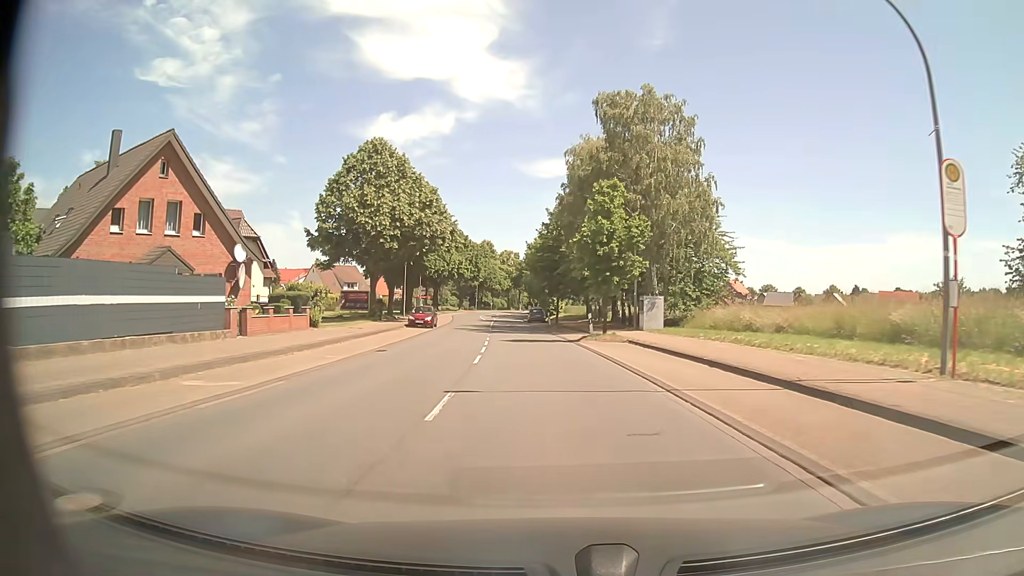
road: primary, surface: asphalt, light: Day
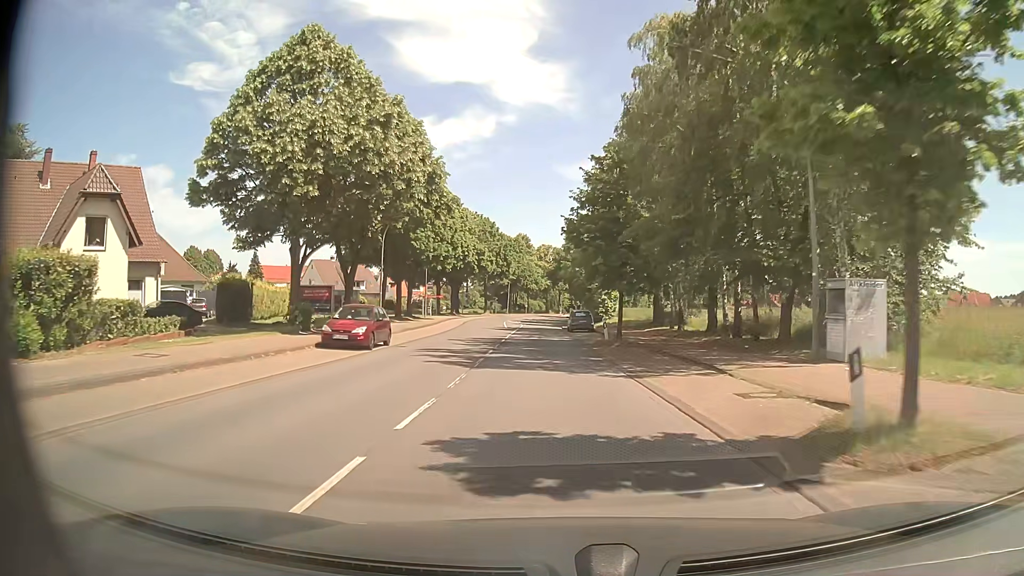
(-0.8, +23.3) m; -4°
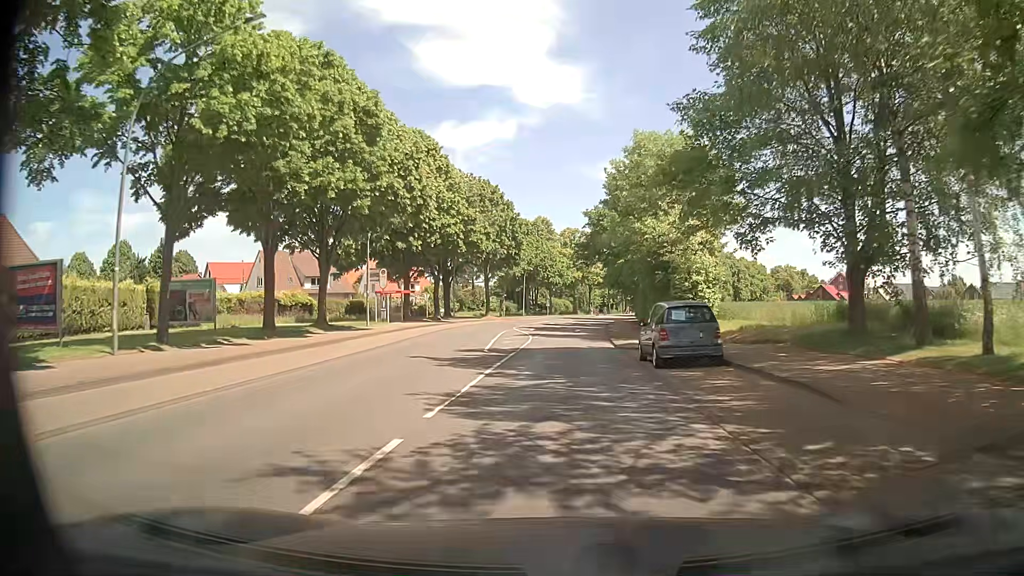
(-0.7, +31.0) m; -2°
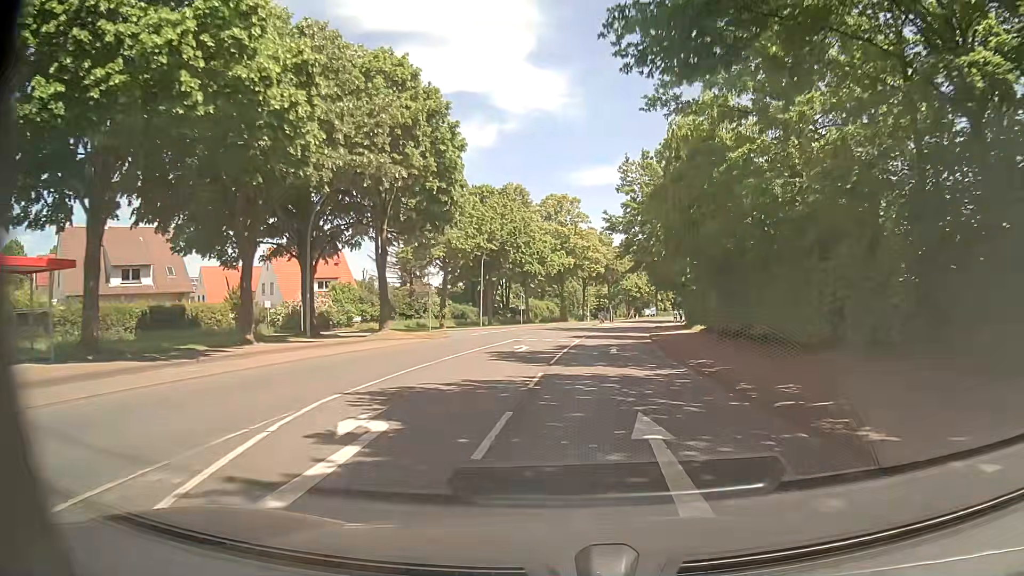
(-0.1, +38.7) m; +1°
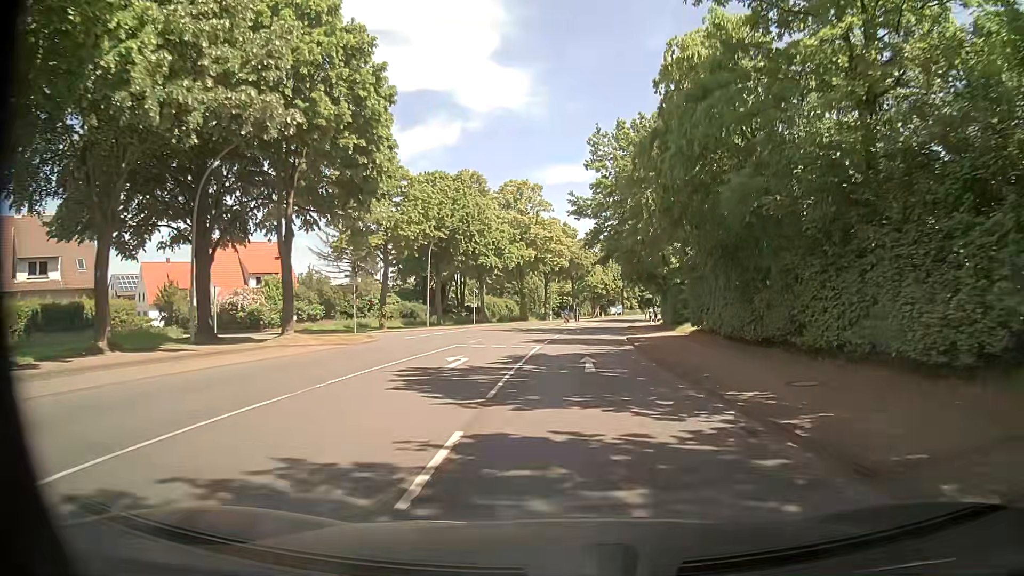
(+0.2, +7.7) m; +3°
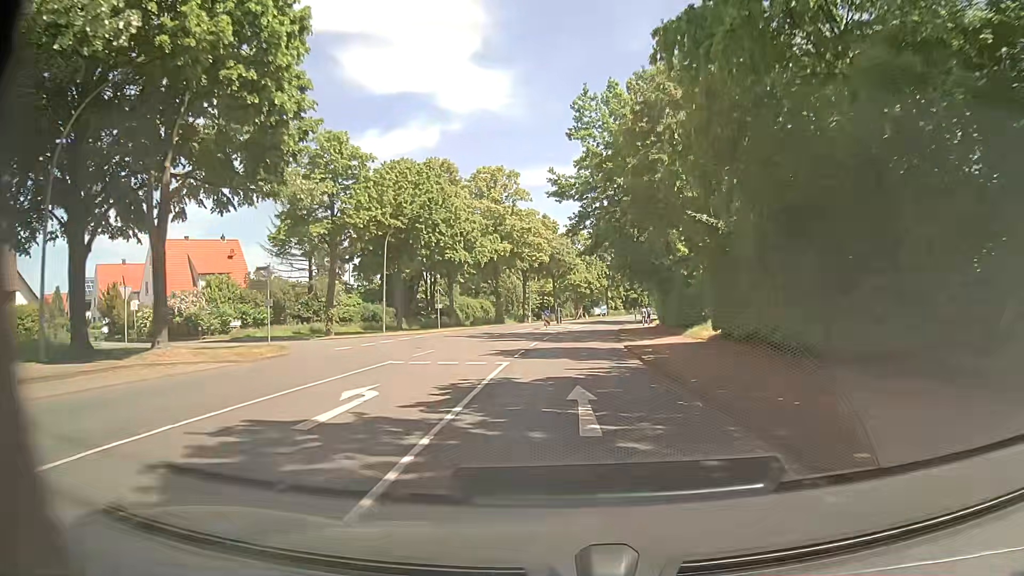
(+0.1, +7.8) m; +1°
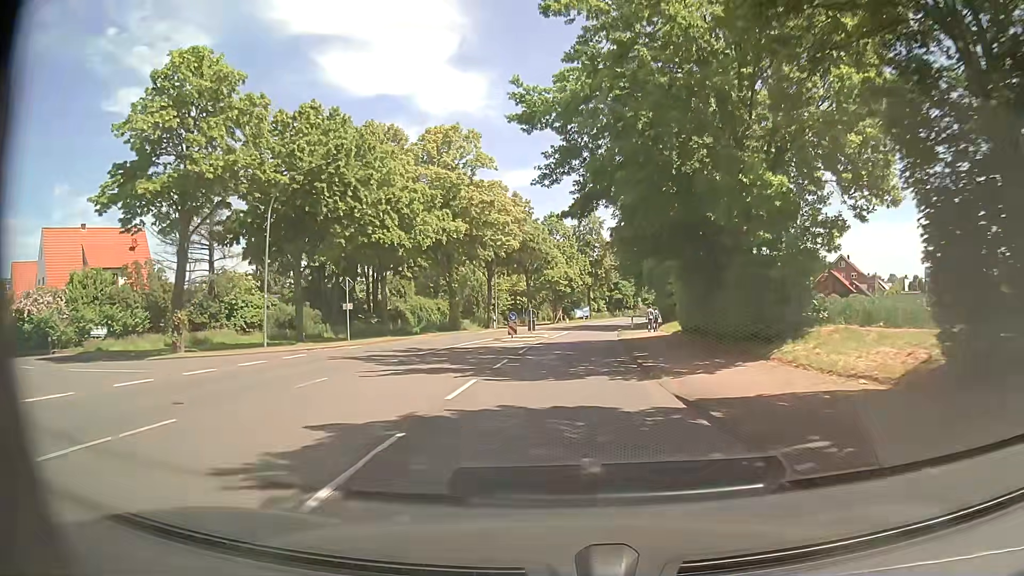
(+0.4, +15.5) m; +2°
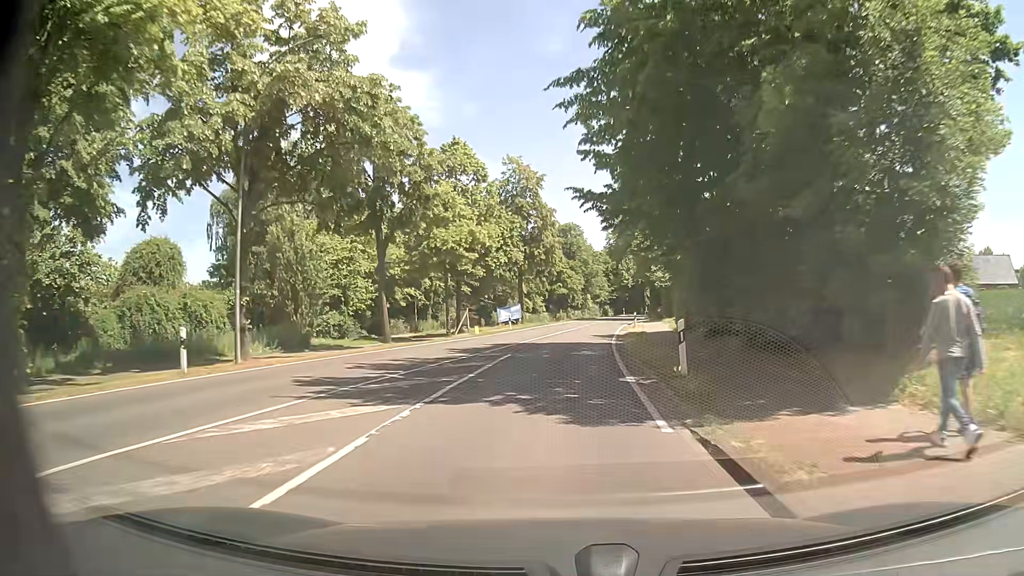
(+2.2, +38.7) m; +6°
(0, +10) (0, +20) (+1, +30) (+2, +40) (+3, +50) (+4, +60) (+5, +70) (+7, +80) (+9, +89) (+12, +99) m
